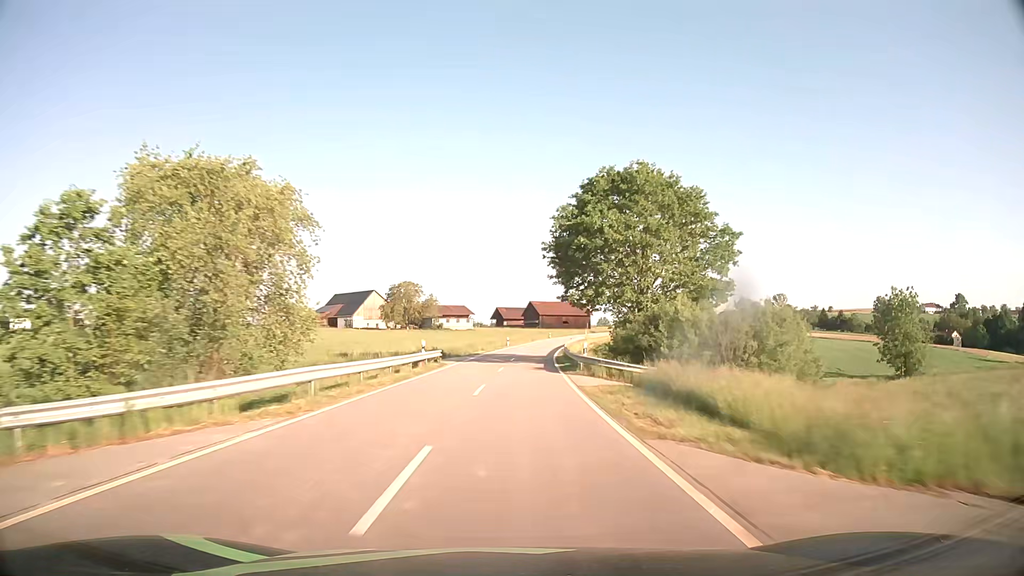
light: Day
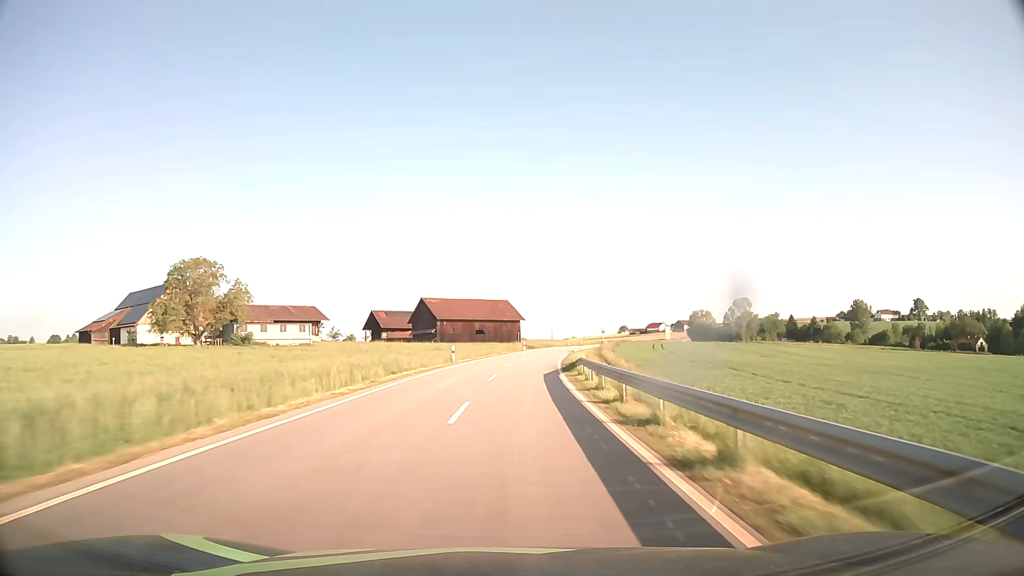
(+5.2, +78.5) m; +8°
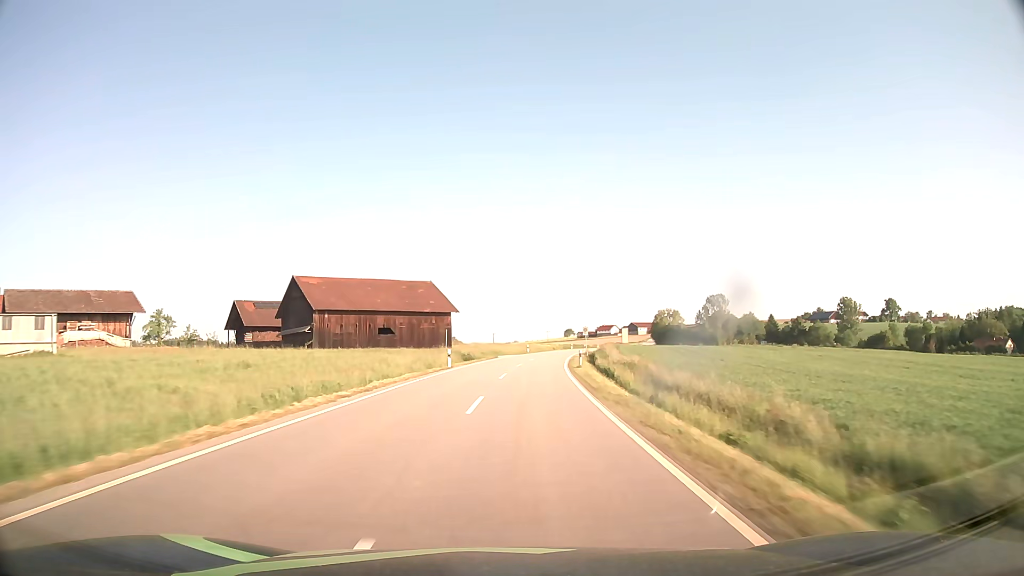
(+2.0, +47.0) m; +5°
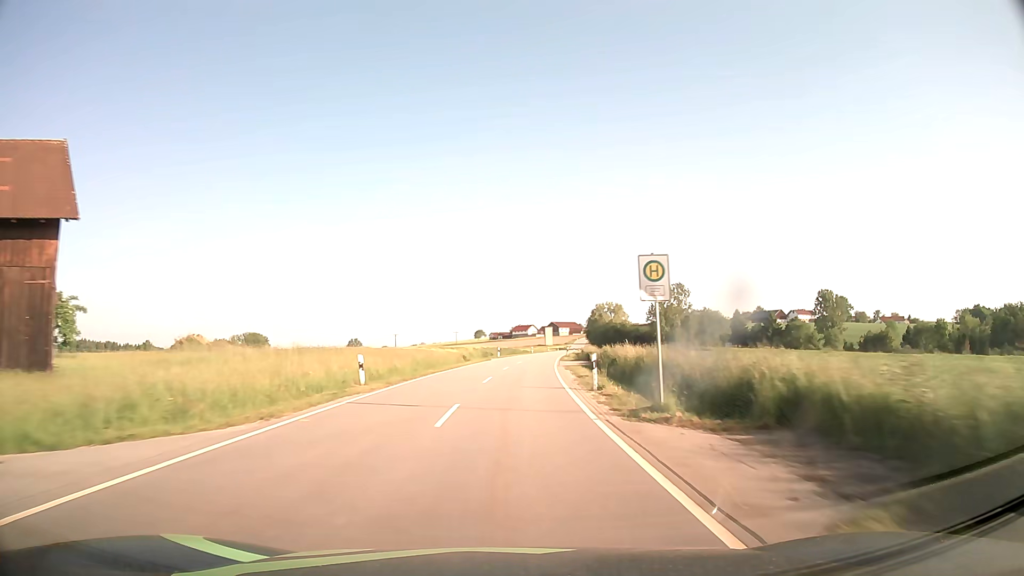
(+4.3, +62.6) m; +8°
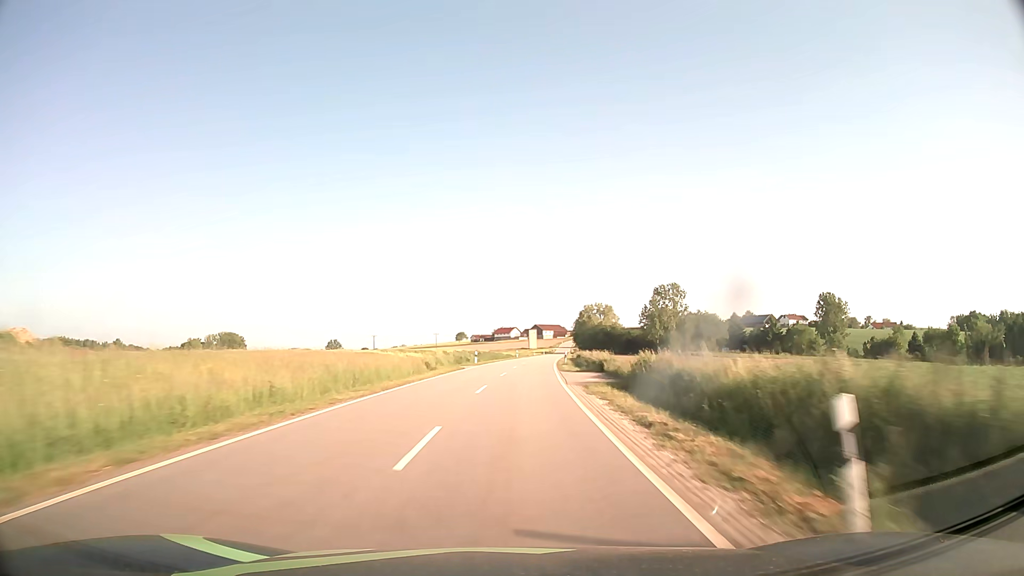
(+0.2, +15.8) m; +1°
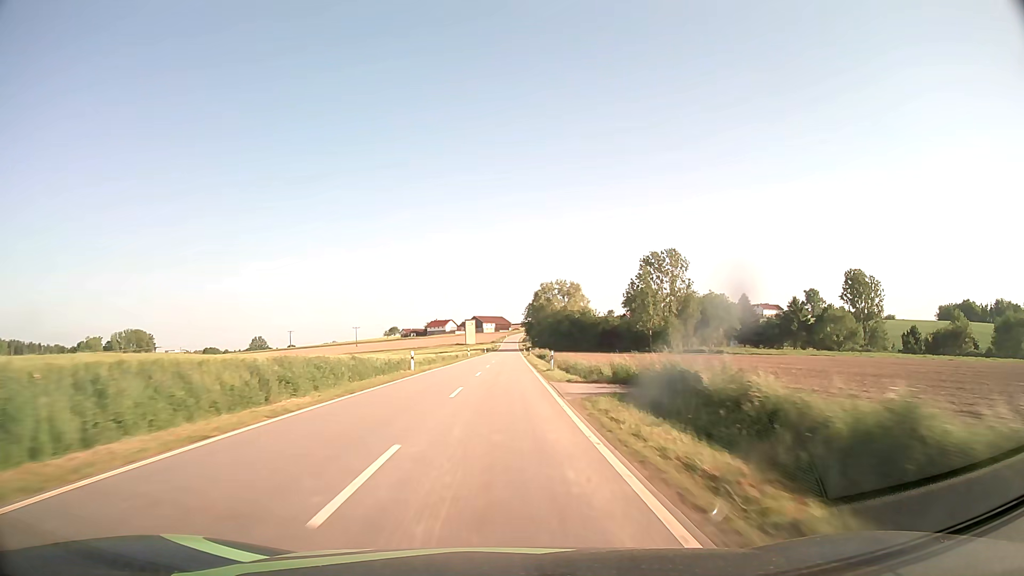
(+3.4, +63.1) m; +5°
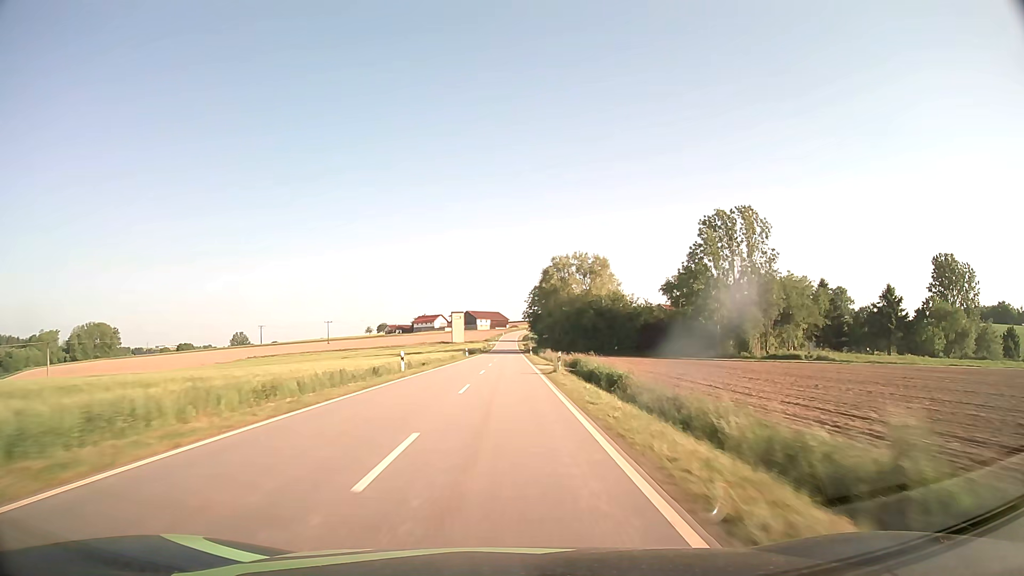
(+0.3, +47.6) m; 0°
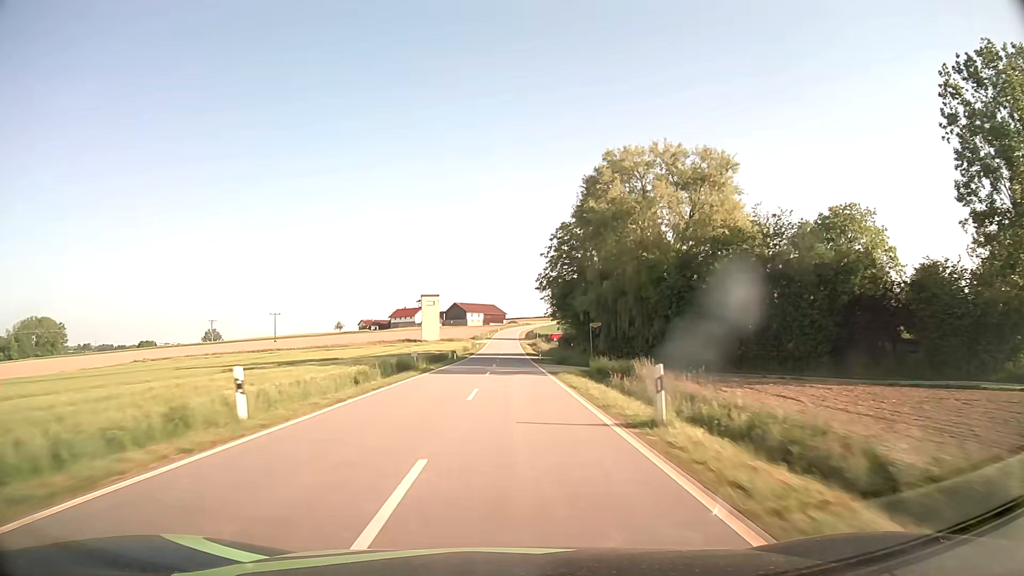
(+0.1, +63.0) m; 0°
(0, +10) (0, +20) (0, +30) (0, +40) (0, +50) (0, +60) (+1, +70) (+1, +80) (0, +90) (0, +100) m
